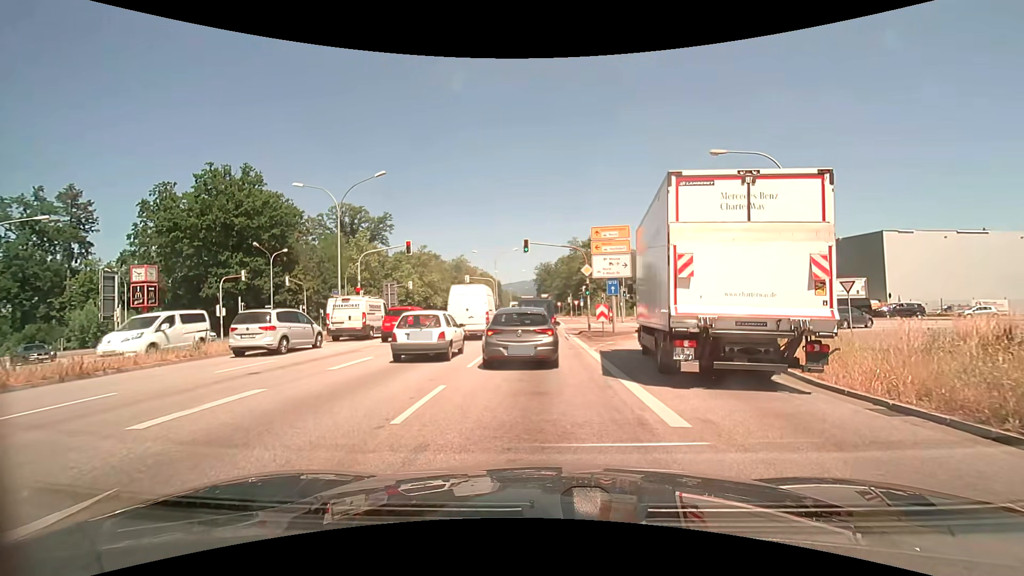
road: primary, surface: asphalt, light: Day
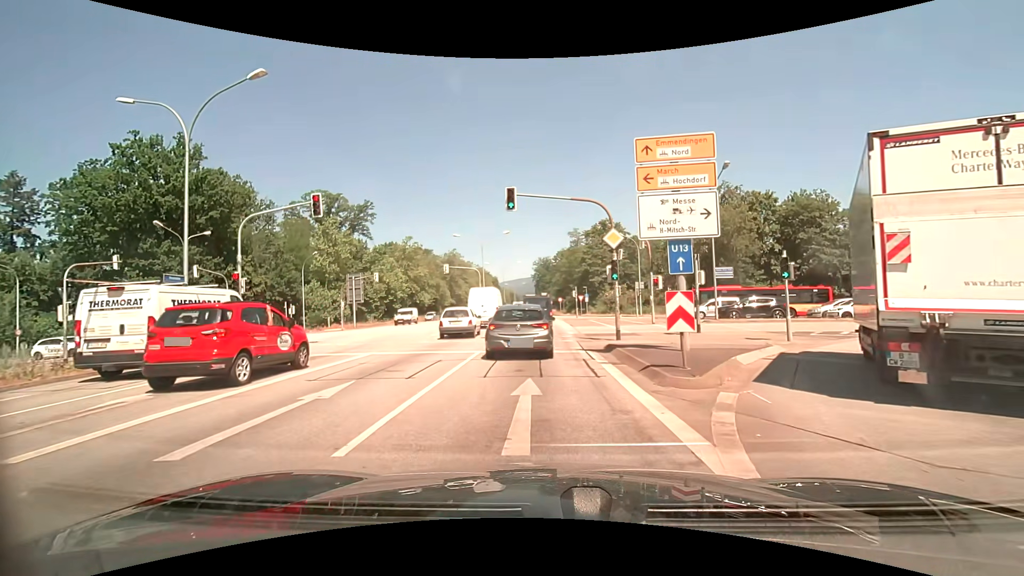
(-0.3, +14.0) m; -2°
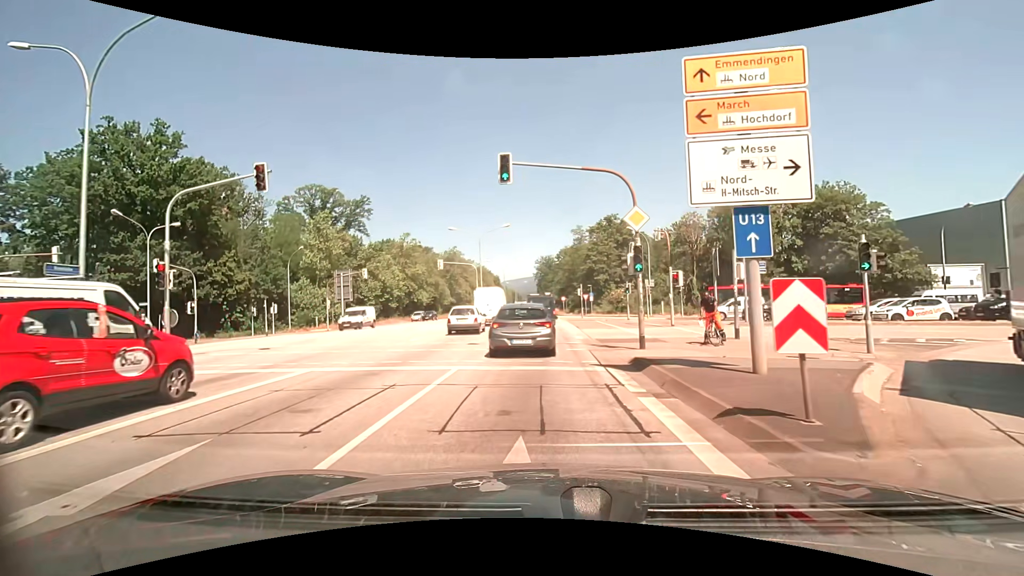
(0.0, +4.3) m; 0°
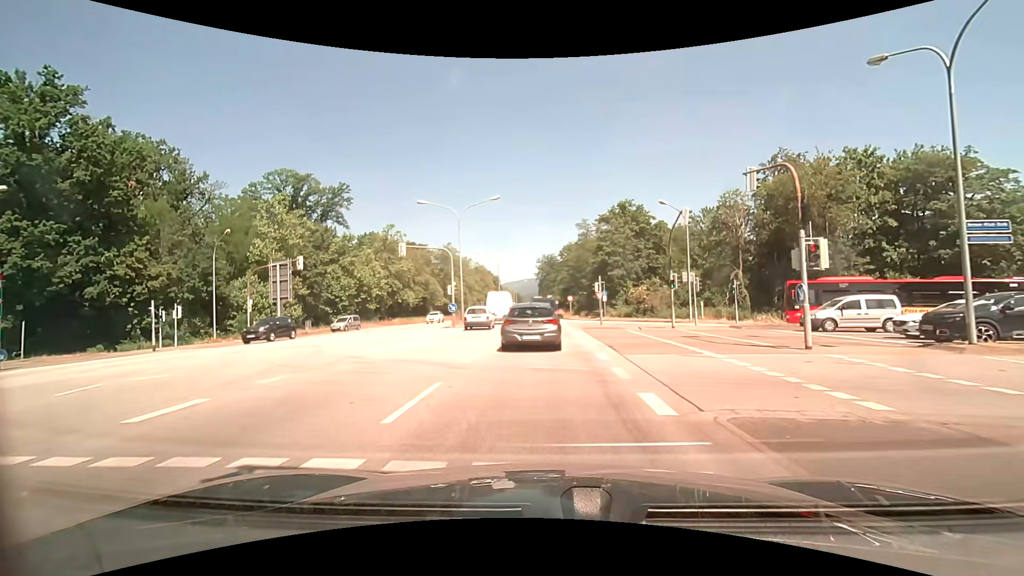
(0.0, +14.4) m; +1°
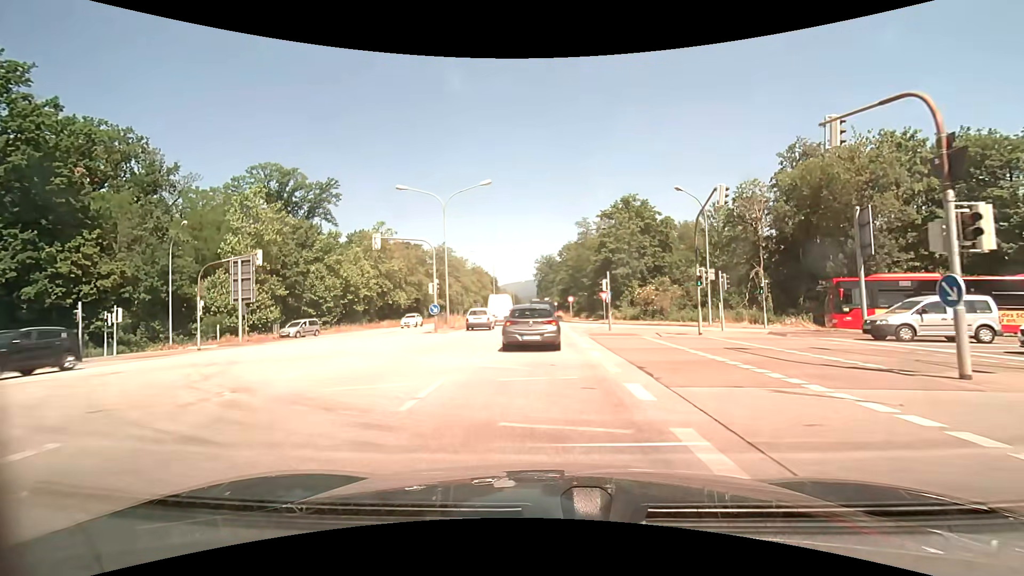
(-0.1, +5.3) m; 0°
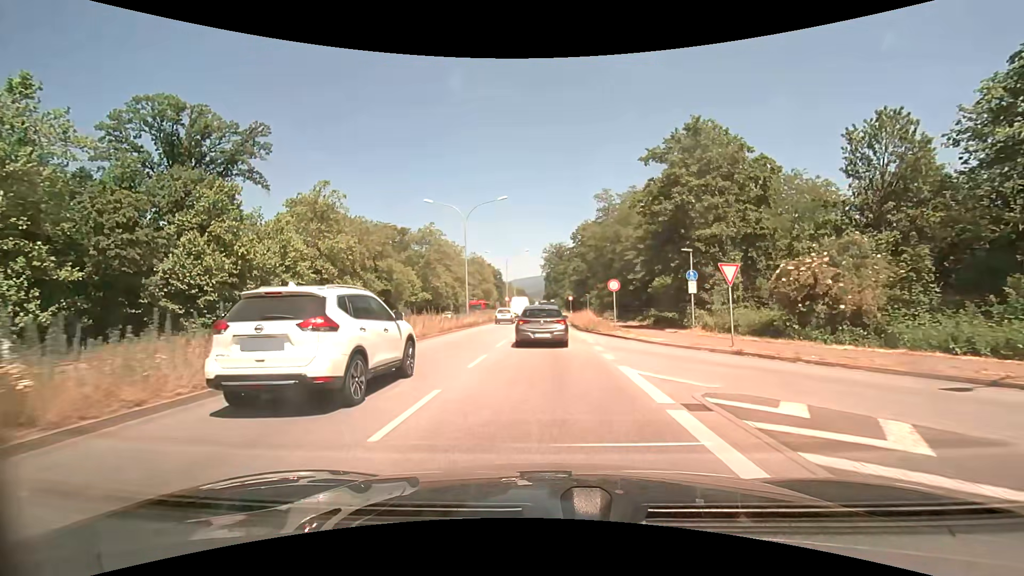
(-0.3, +30.1) m; -1°
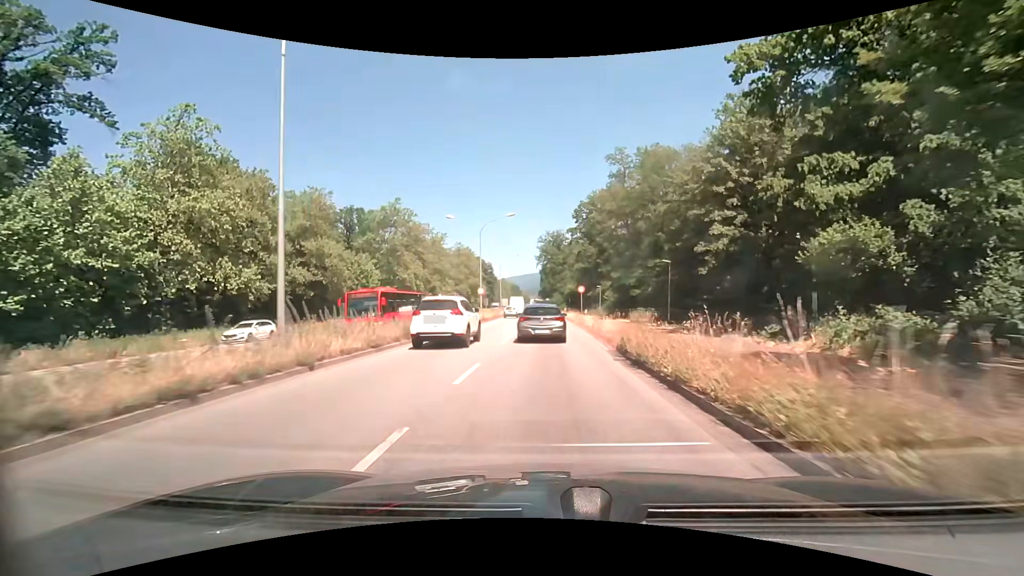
(0.0, +27.0) m; +1°
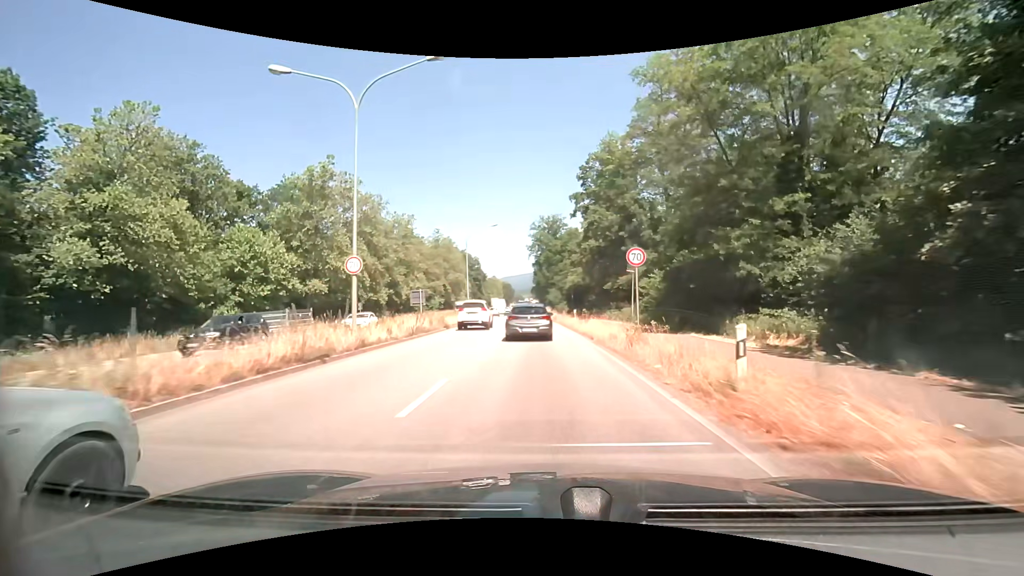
(+0.1, +30.0) m; 0°
(0, +10) (0, +20) (0, +30) (-1, +40) (-1, +50) (-2, +60) (-2, +70) (-3, +80) (-4, +90) (-4, +100) m
